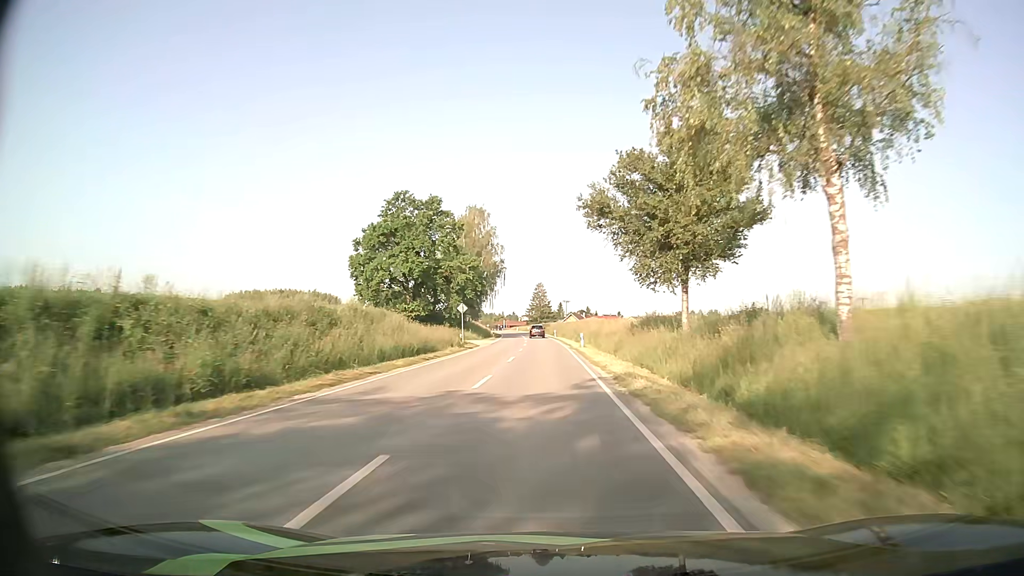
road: secondary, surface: asphalt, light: Day
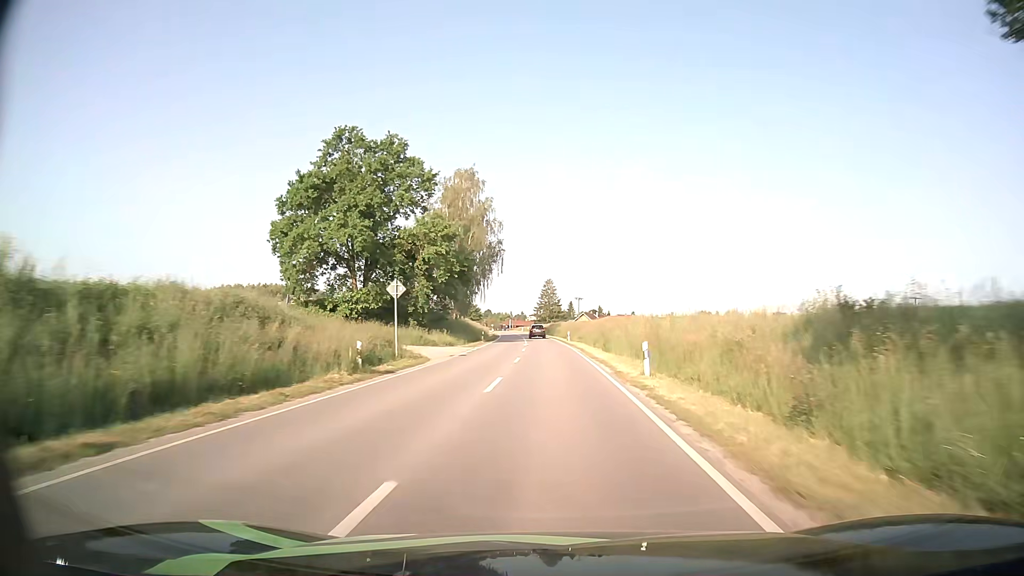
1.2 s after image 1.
(-0.2, +25.2) m; -1°
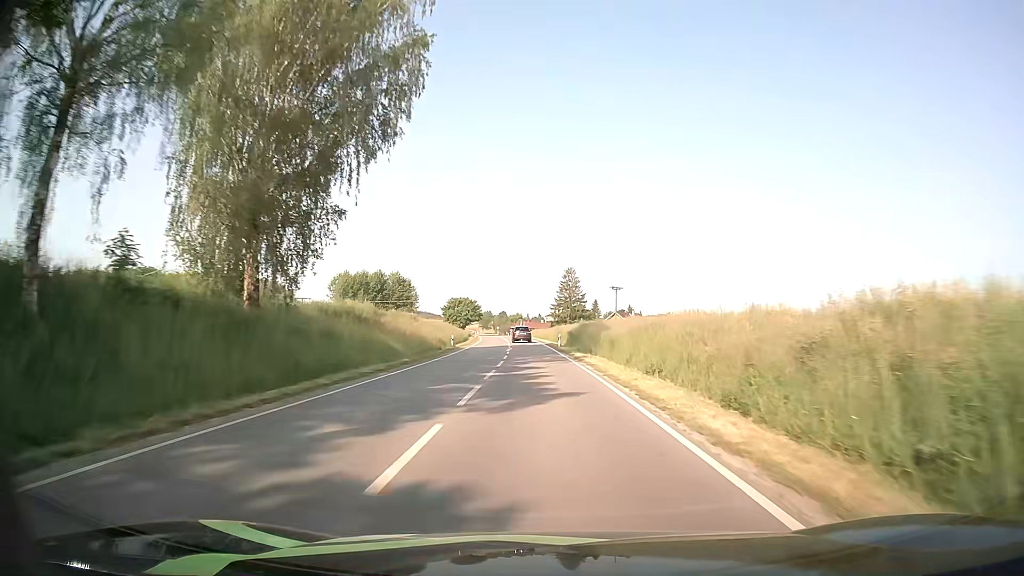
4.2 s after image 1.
(-0.7, +62.9) m; -2°
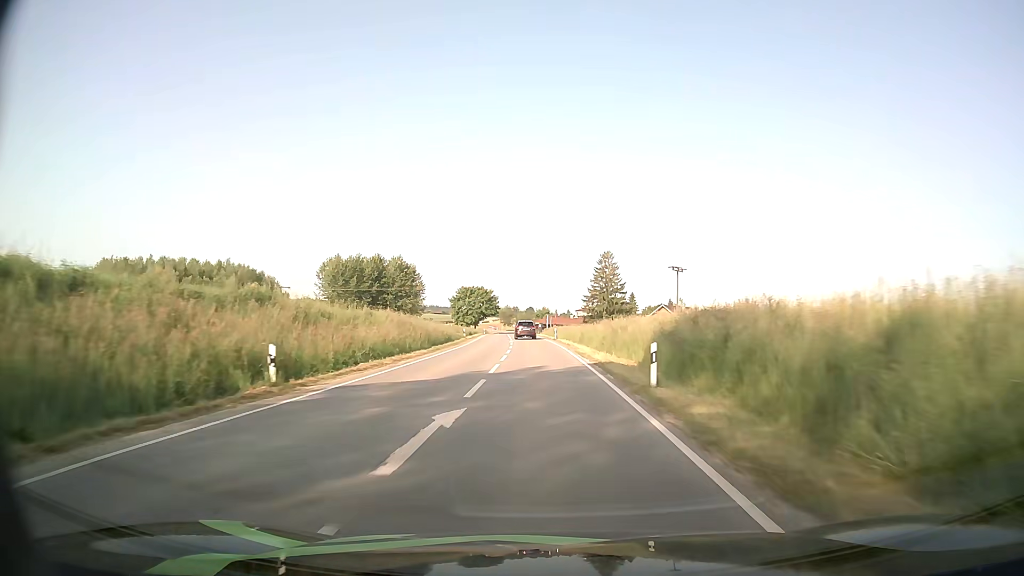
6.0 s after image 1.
(-0.7, +36.6) m; -2°
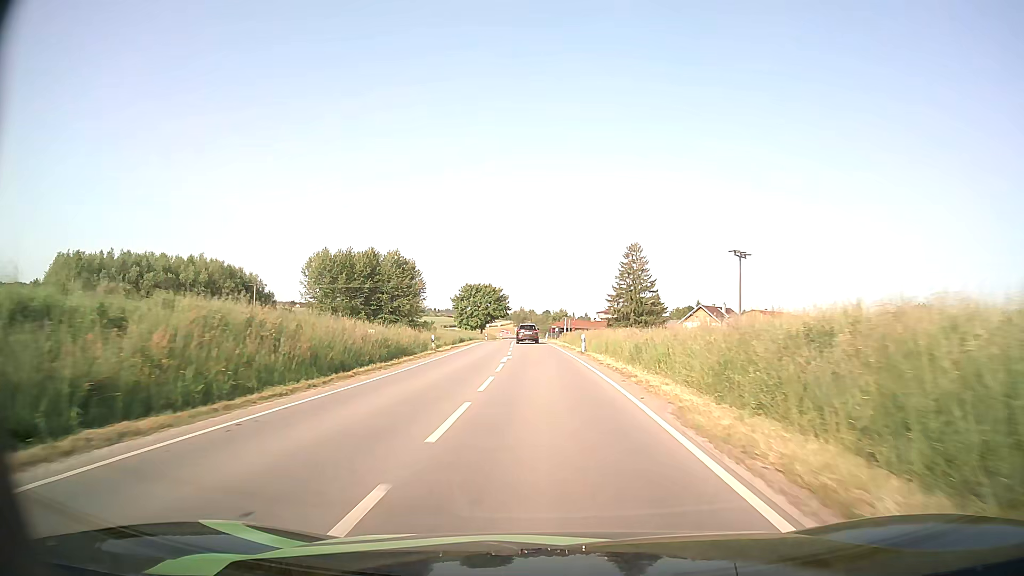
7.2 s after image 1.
(-0.3, +23.4) m; -1°
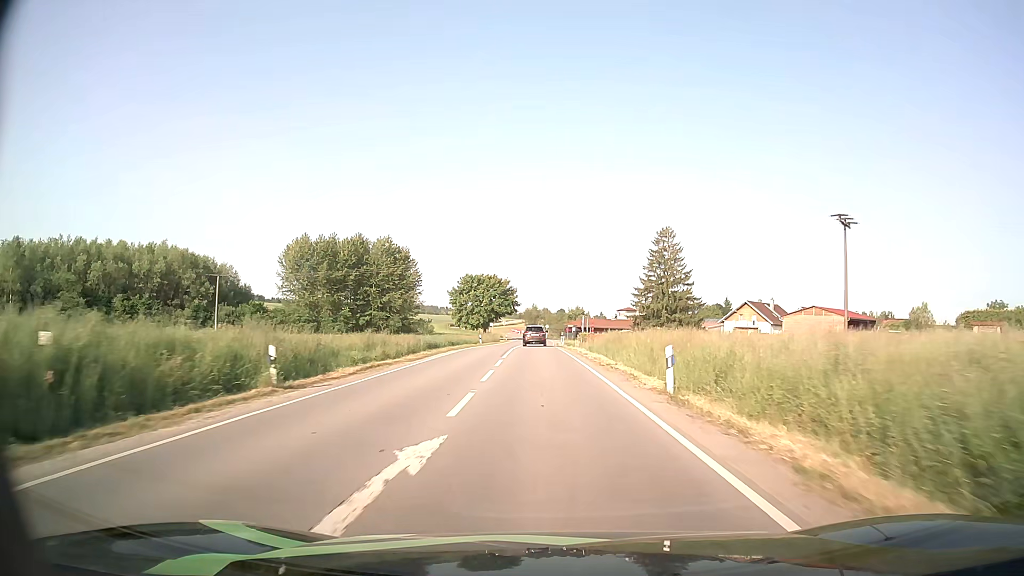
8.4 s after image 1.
(-0.3, +22.9) m; -1°
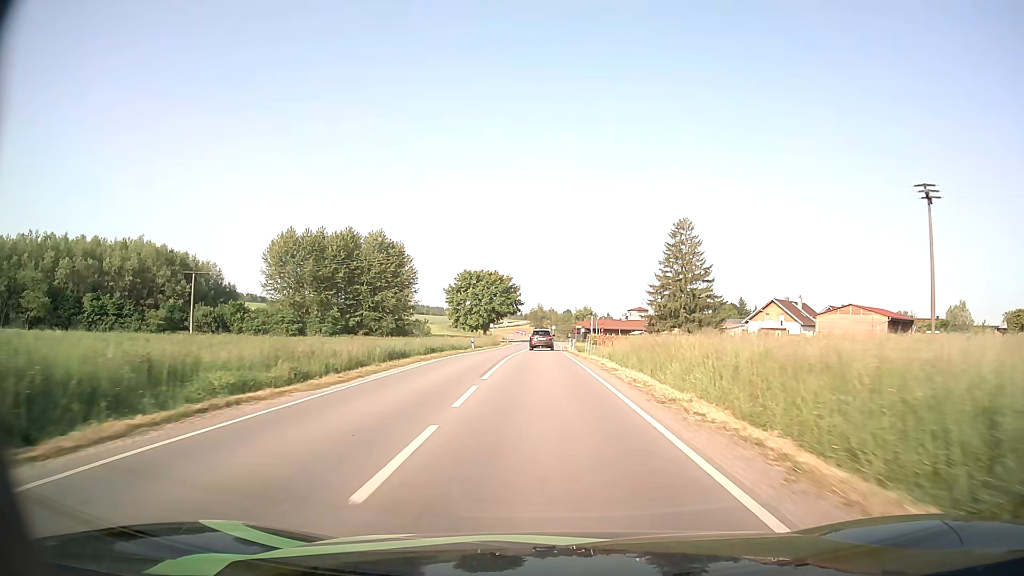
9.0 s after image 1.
(0.0, +11.1) m; 0°
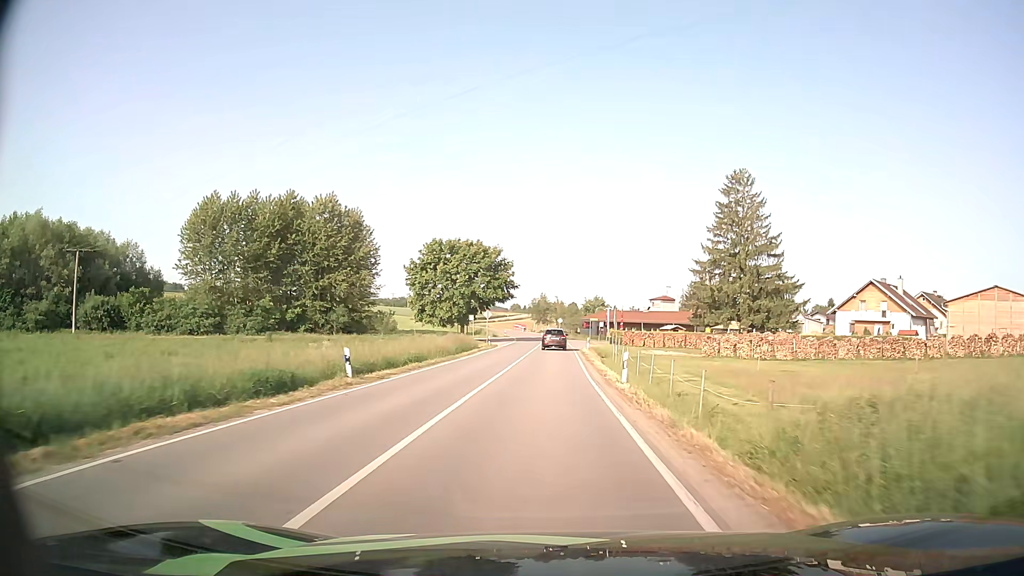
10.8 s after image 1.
(-0.1, +32.7) m; 0°
(0, +10) (0, +20) (0, +30) (0, +40) (+1, +50) (+1, +60) (+1, +70) (+1, +80) (0, +90) (-1, +100) m
